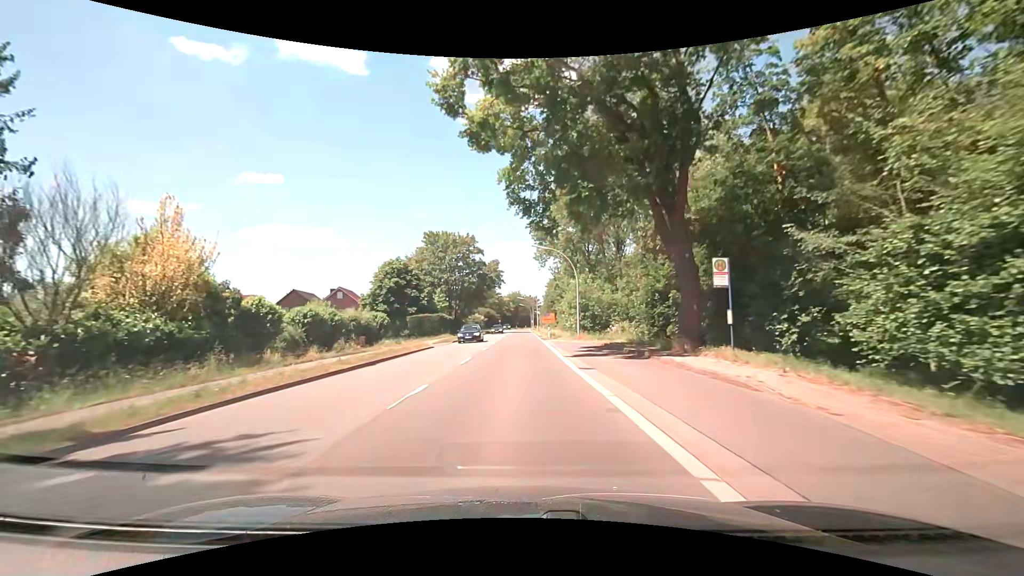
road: secondary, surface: asphalt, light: Day
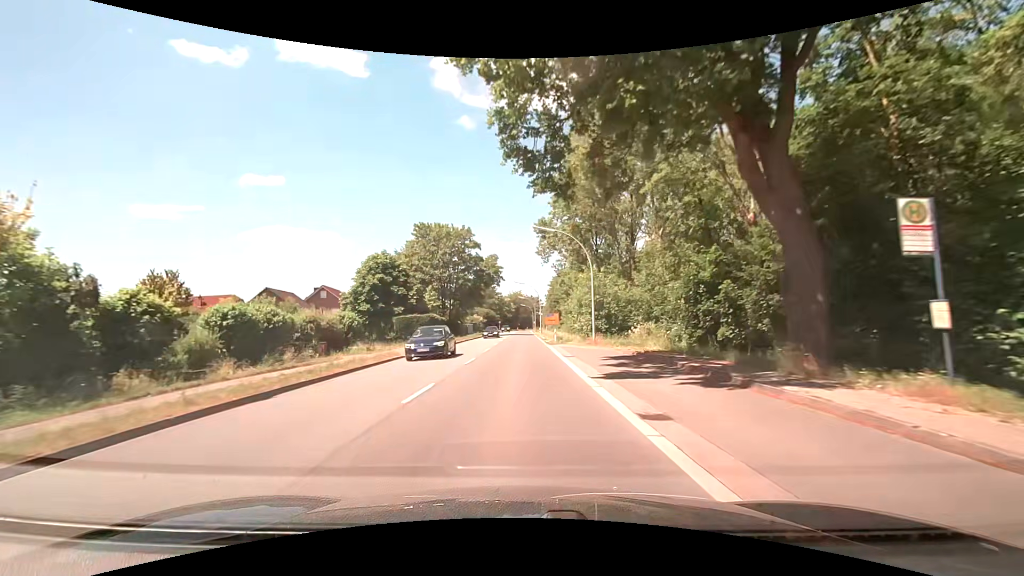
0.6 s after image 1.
(0.0, +8.2) m; 0°
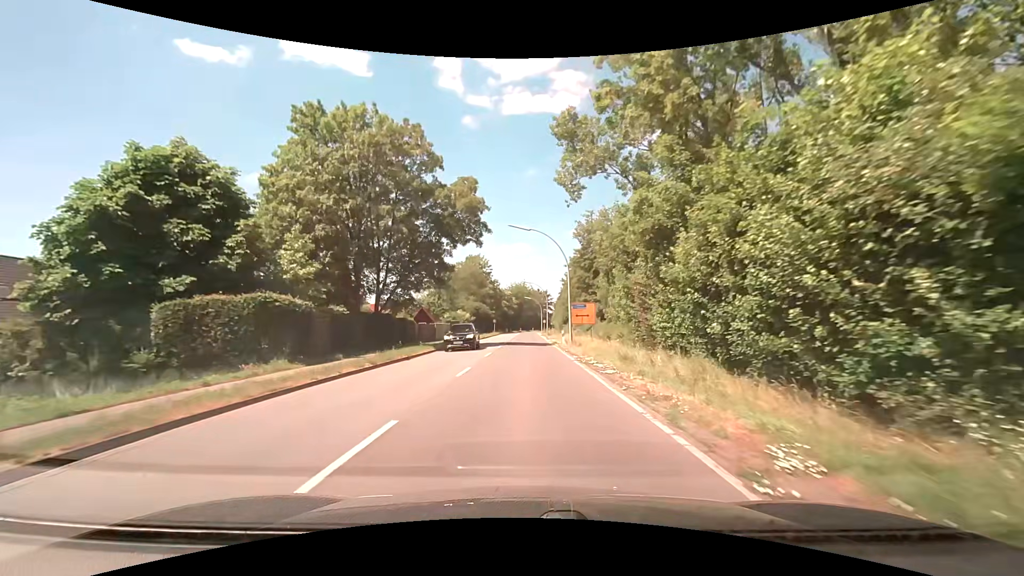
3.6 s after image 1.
(-0.3, +41.0) m; -1°
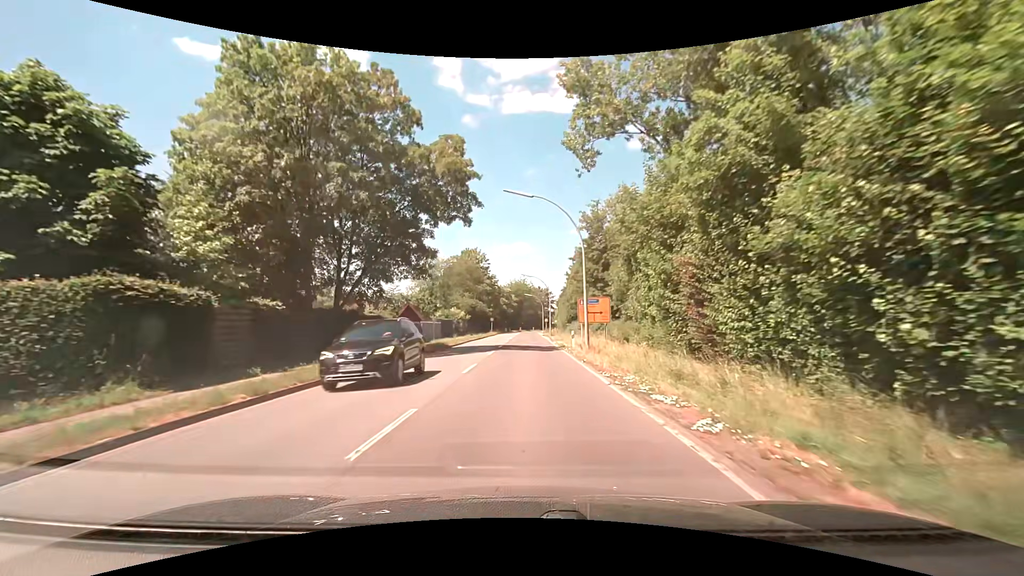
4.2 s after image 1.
(0.0, +8.1) m; 0°
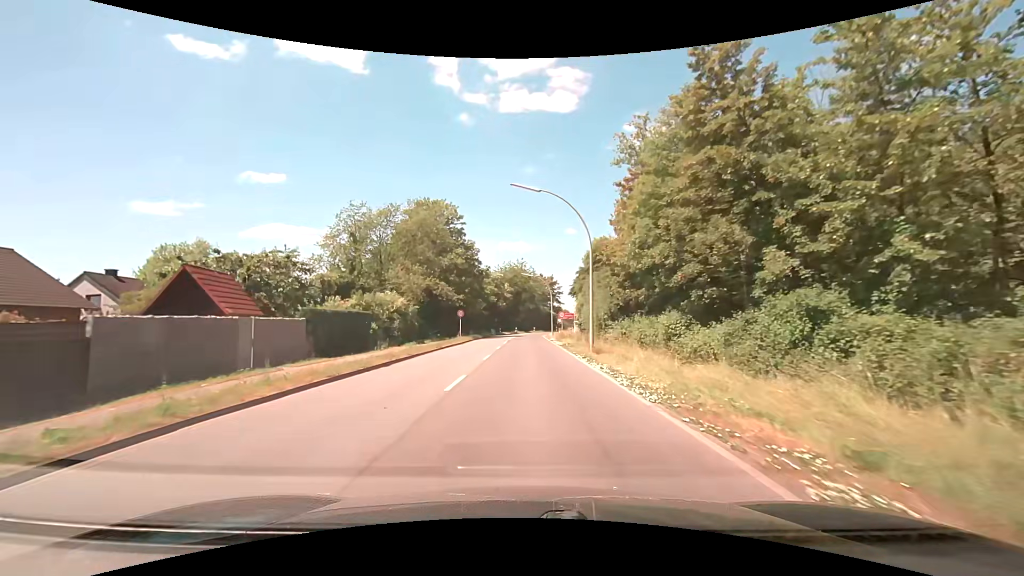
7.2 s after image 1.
(+0.2, +40.3) m; 0°
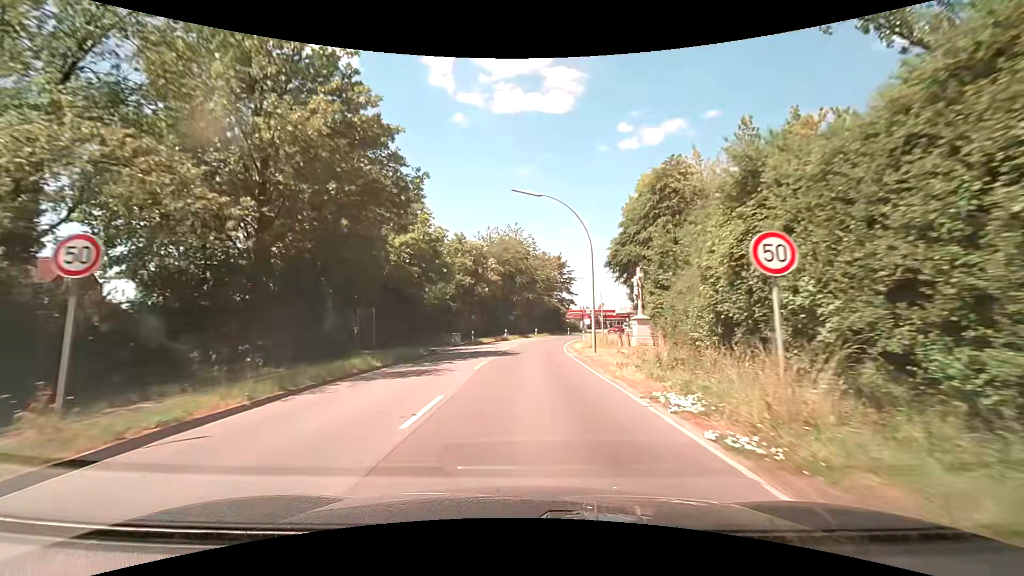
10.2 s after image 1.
(+0.3, +39.8) m; +1°
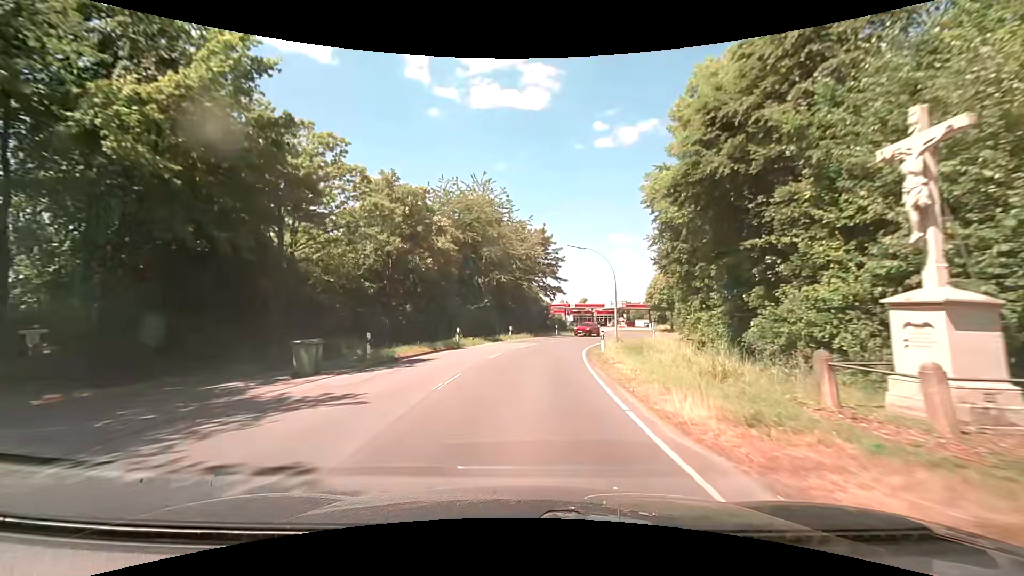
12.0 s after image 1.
(+0.4, +23.5) m; +2°
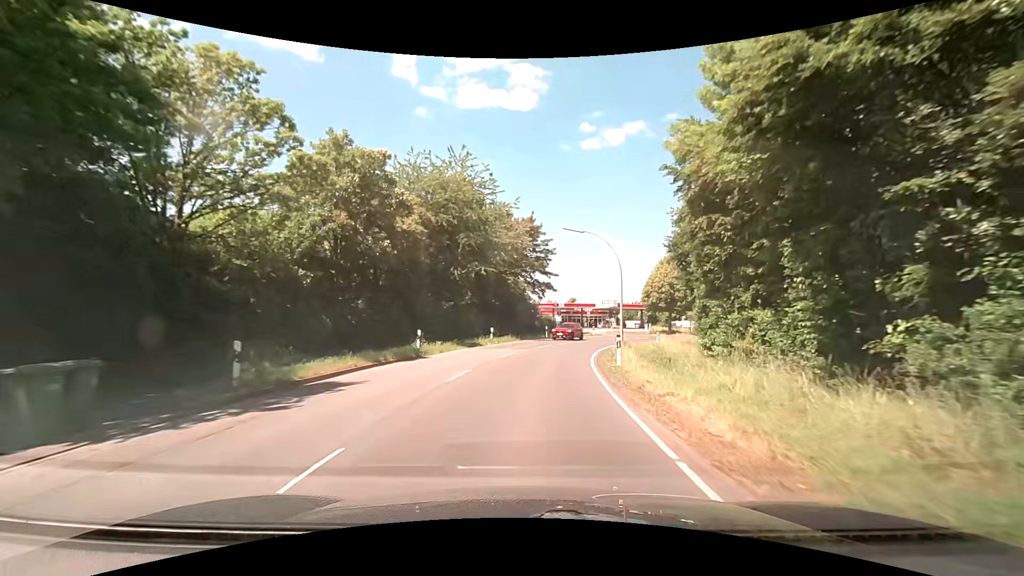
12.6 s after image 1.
(+0.2, +7.7) m; +2°
(0, +10) (+1, +20) (+3, +30) (+6, +39) (+10, +49) (+15, +57) (+21, +65) (+28, +72) (+36, +78) (+45, +83) m
